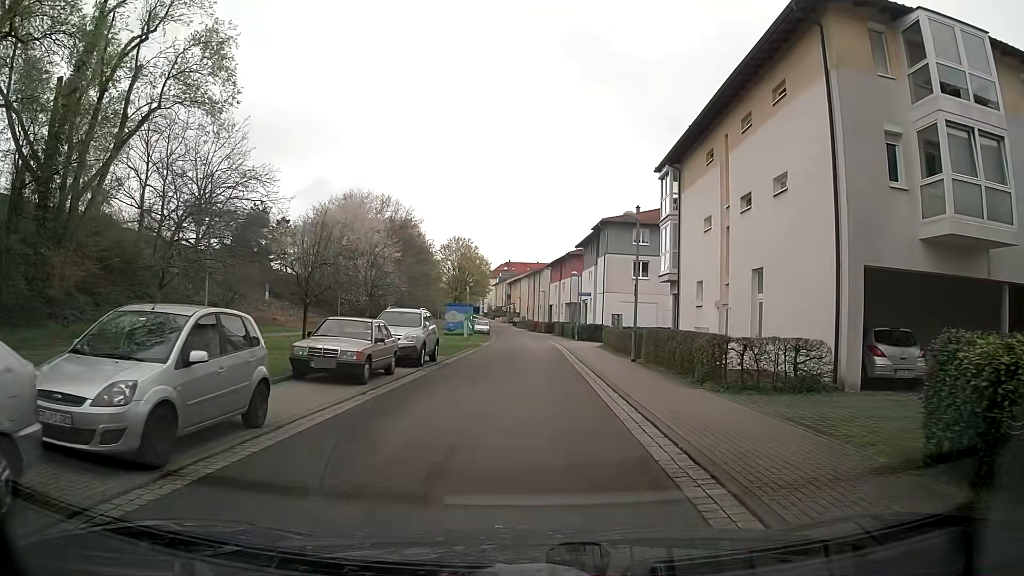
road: residential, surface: asphalt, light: Day
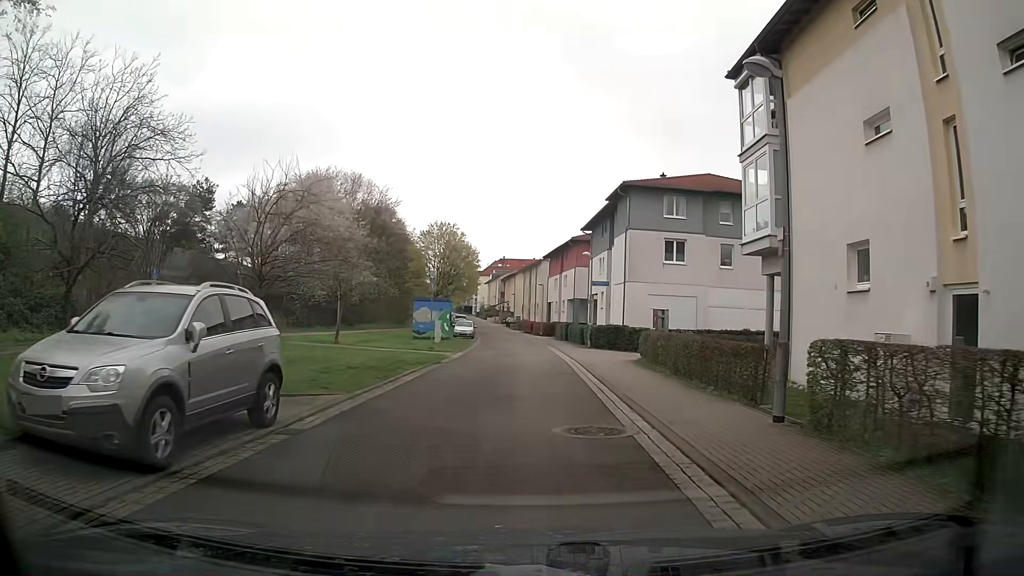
(-0.3, +14.5) m; -2°
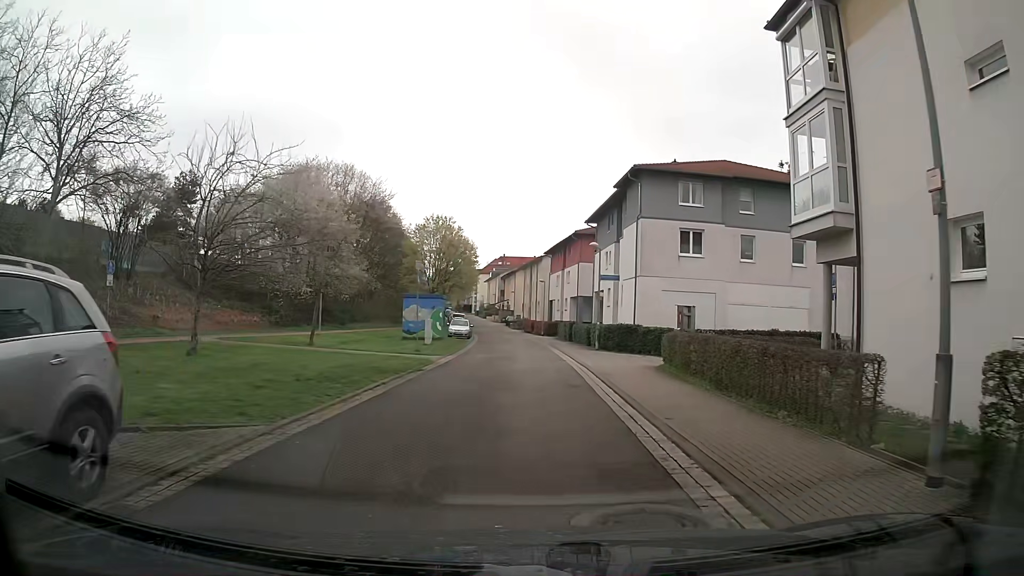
(+0.1, +4.0) m; +1°
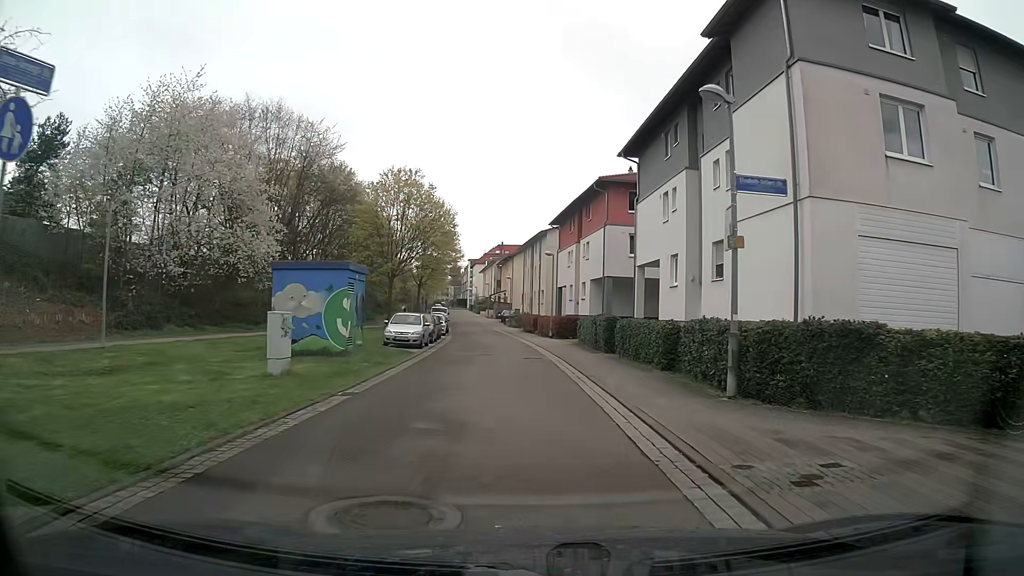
(0.0, +22.2) m; -1°
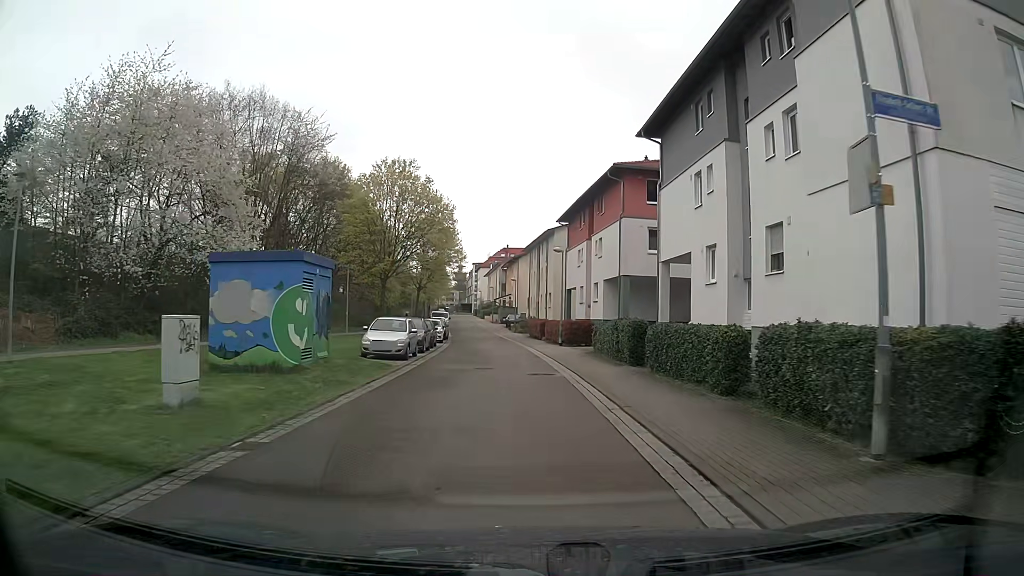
(0.0, +4.8) m; -1°
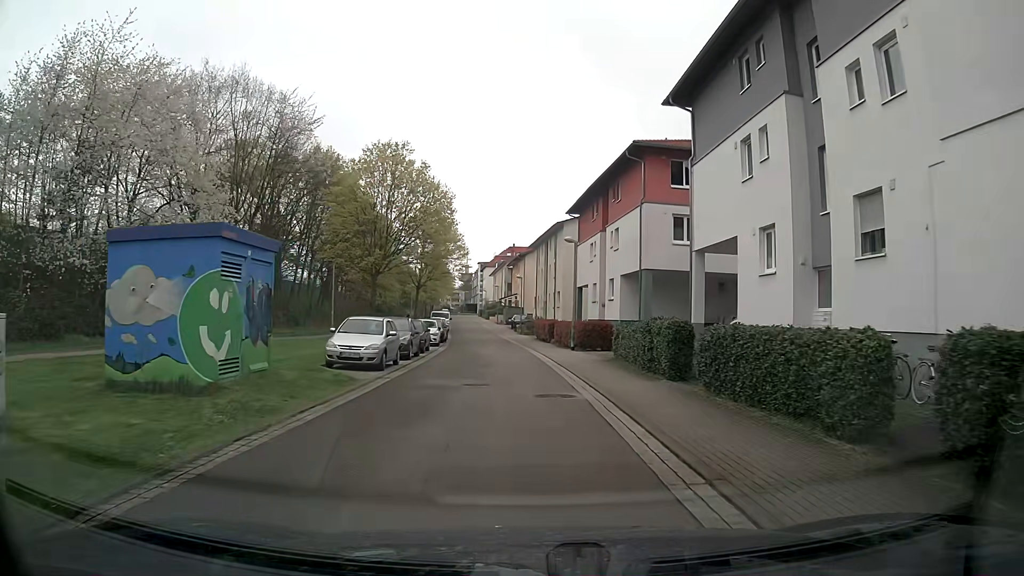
(0.0, +4.9) m; 0°
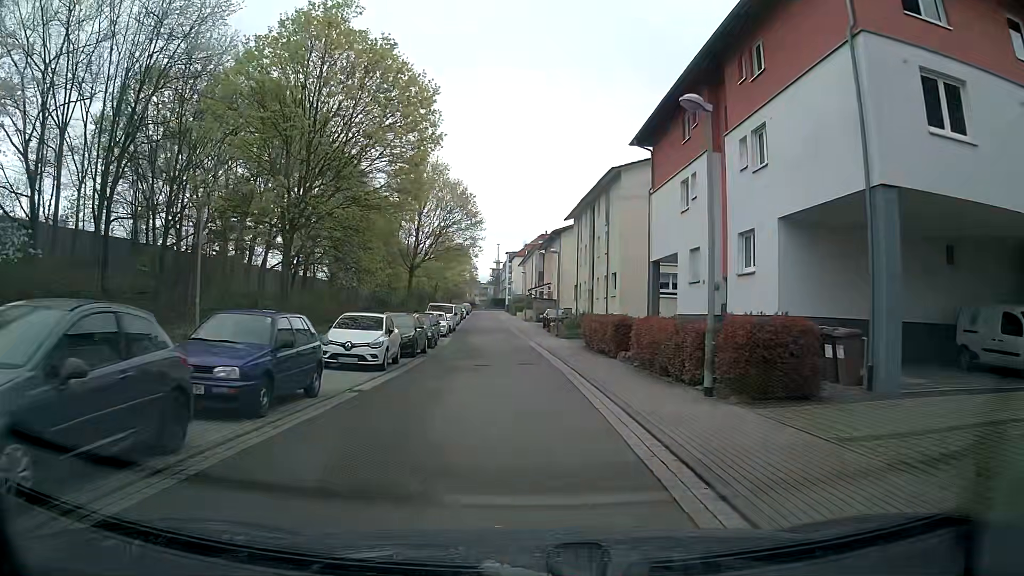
(-0.5, +20.2) m; -2°
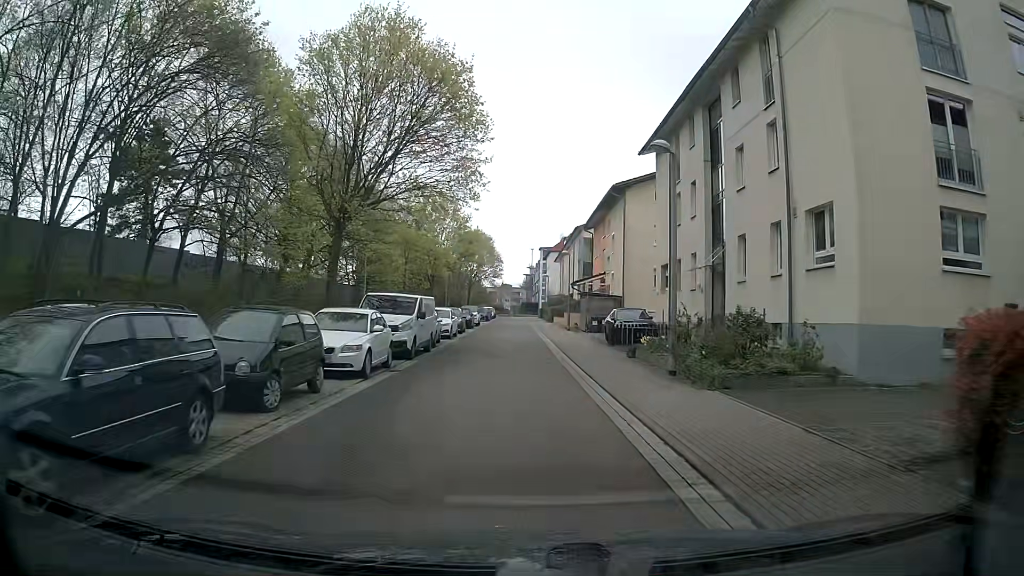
(-0.9, +25.7) m; -1°
(0, +10) (-1, +20) (-2, +30) (-3, +40) (-3, +50) (-4, +60) (-5, +70) (-5, +80) (-6, +90) (-6, +100) m
